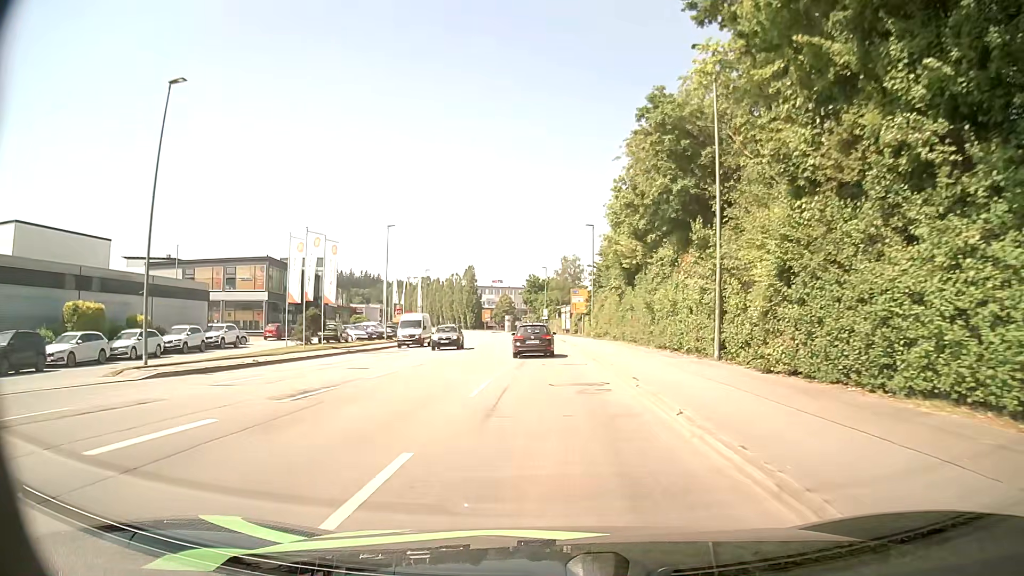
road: tertiary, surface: asphalt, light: Day
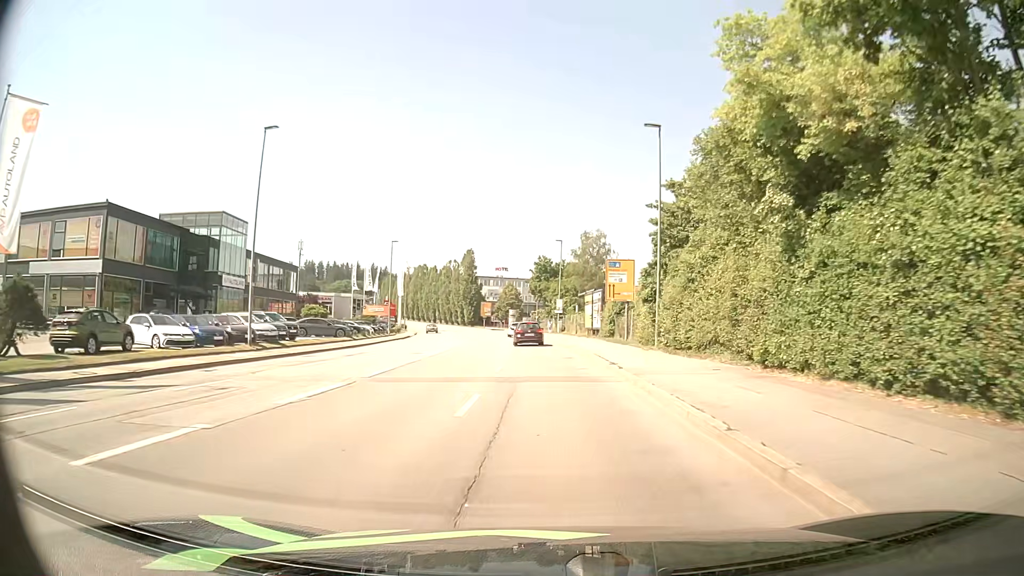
(-0.1, +30.7) m; -1°
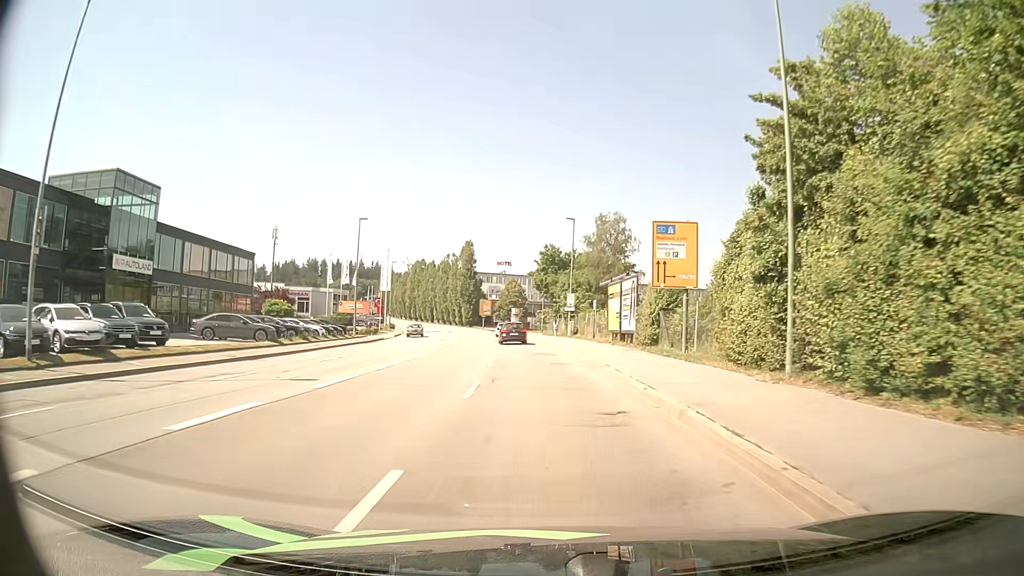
(0.0, +15.9) m; 0°
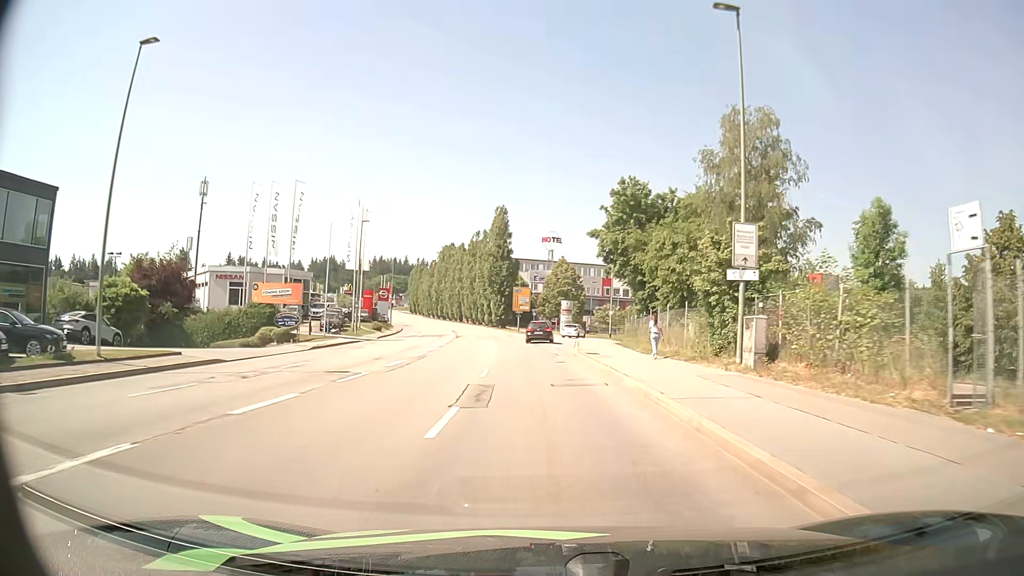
(-1.9, +40.6) m; -5°
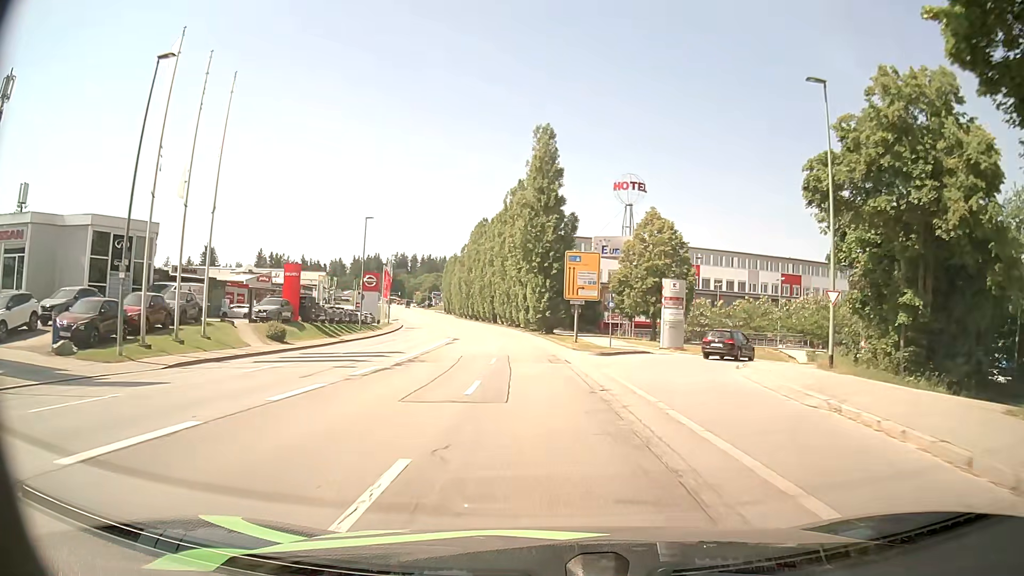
(-1.7, +41.3) m; -5°
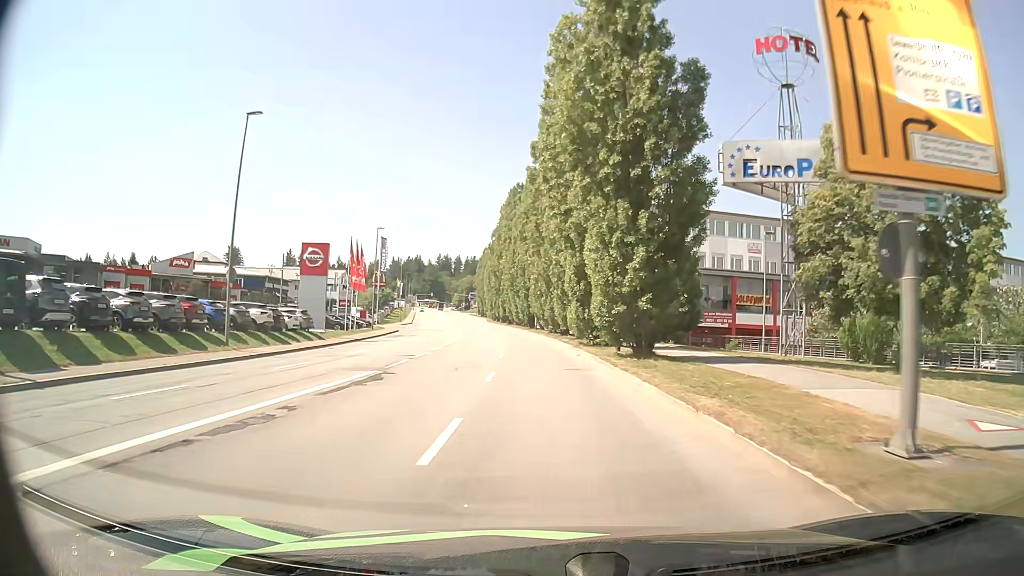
(-1.1, +33.3) m; -4°
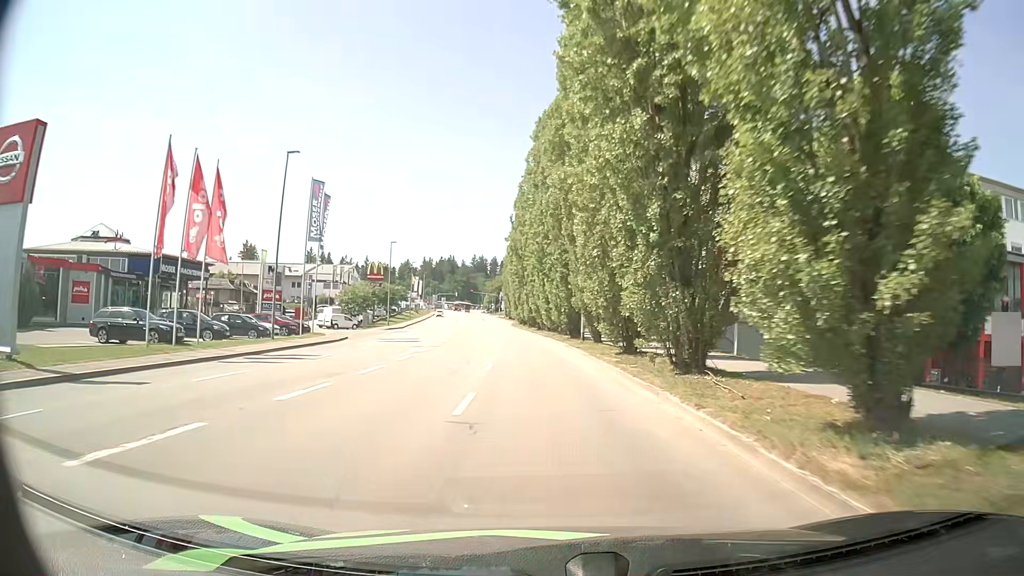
(-0.8, +33.0) m; -2°
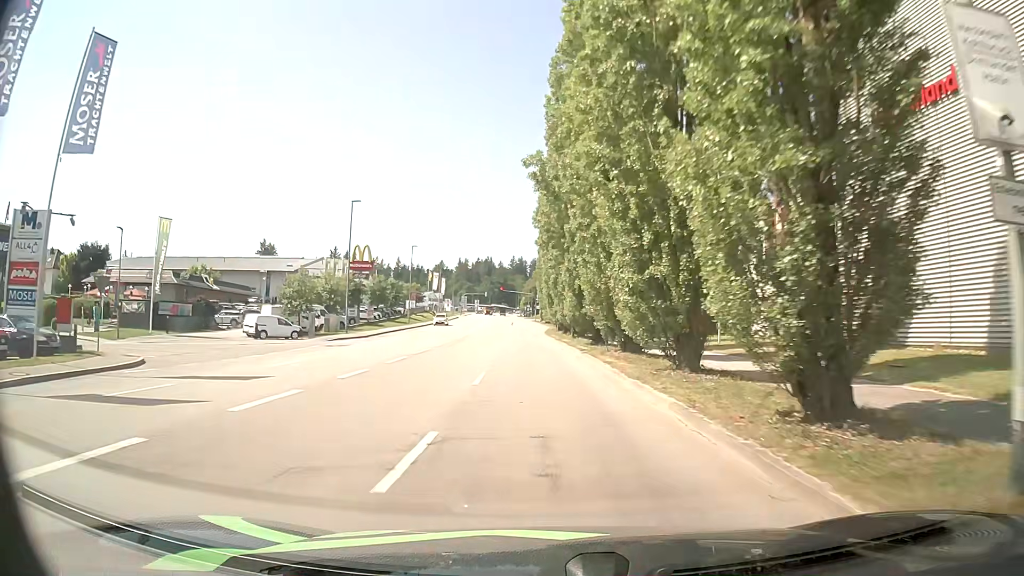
(-1.5, +31.7) m; -5°
(0, +10) (0, +20) (-1, +30) (-1, +40) (-2, +50) (-2, +60) (-2, +70) (-2, +80) (-2, +90) (-2, +100) m
